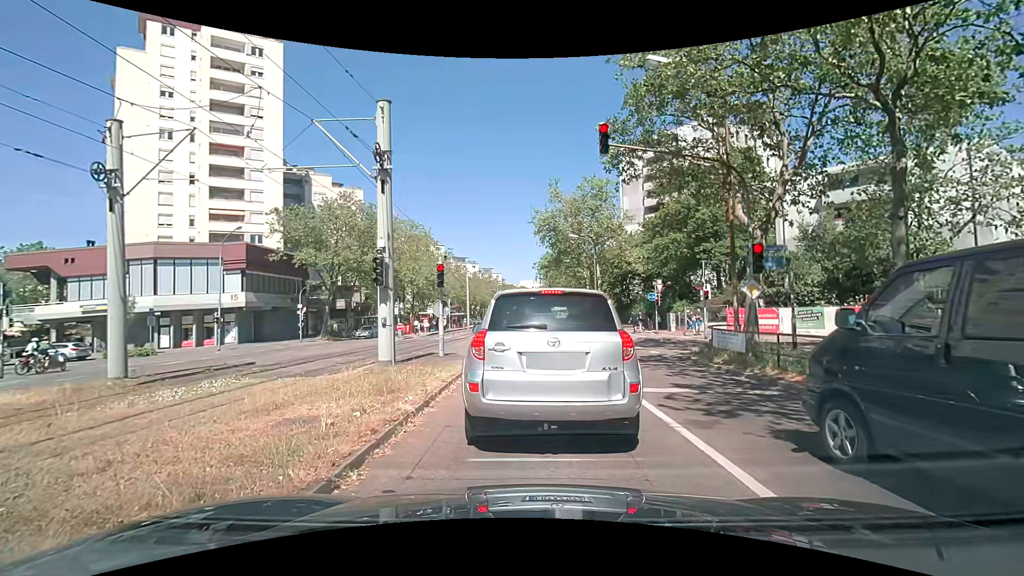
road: tertiary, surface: asphalt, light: Day
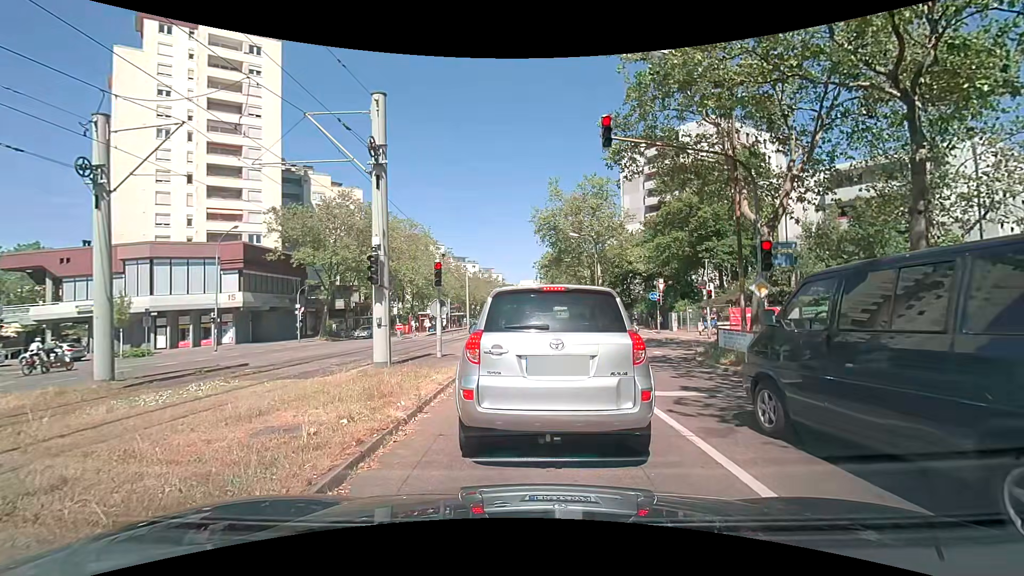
(0.0, +0.5) m; 0°
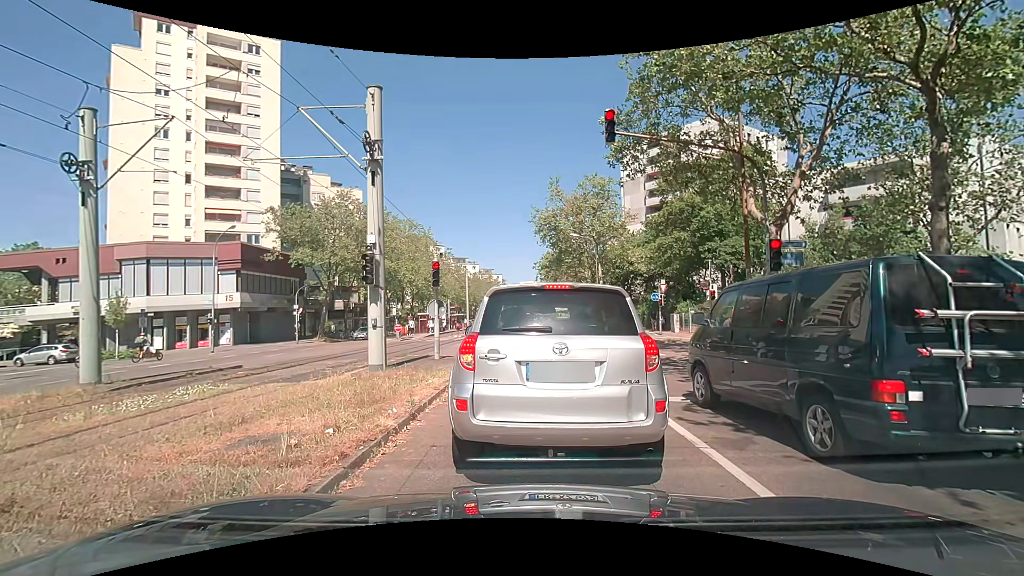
(0.0, +0.5) m; 0°
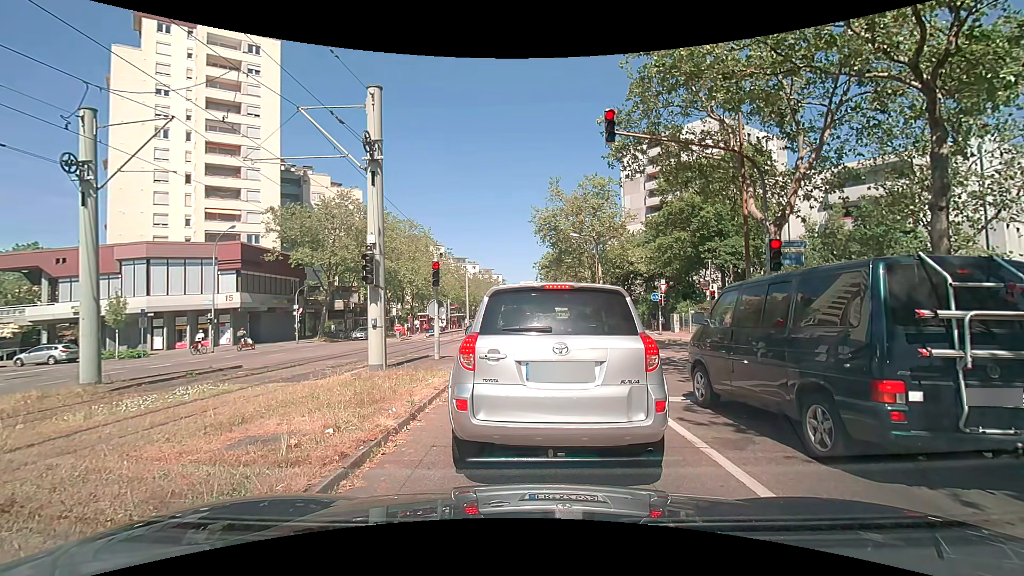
(0.0, 0.0) m; 0°
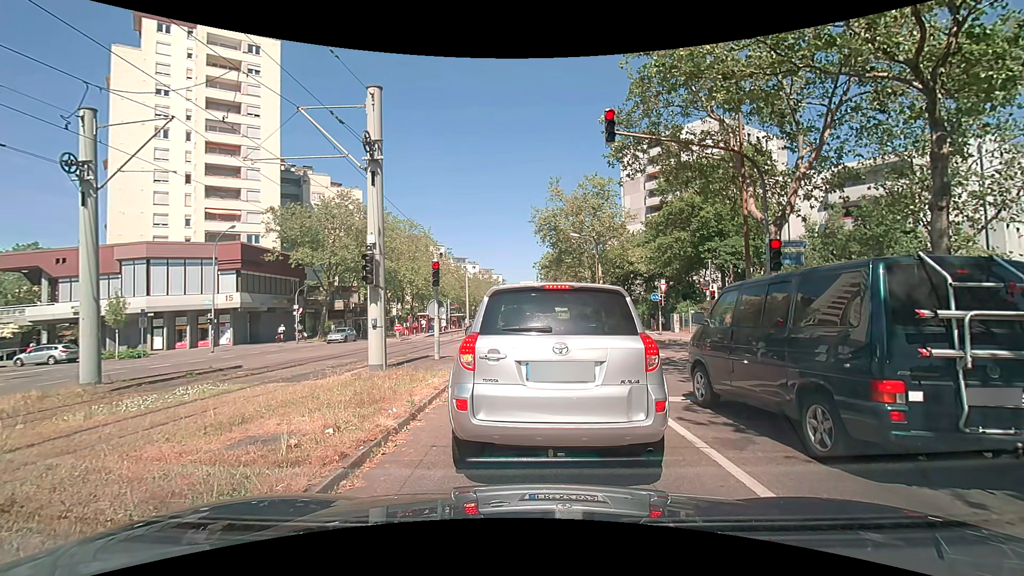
(0.0, 0.0) m; 0°
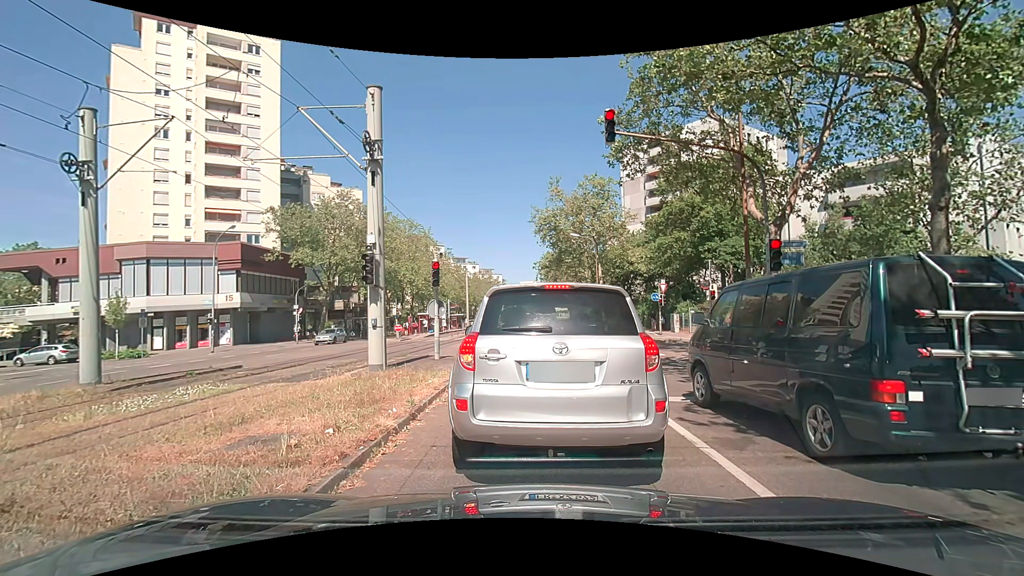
(0.0, 0.0) m; 0°
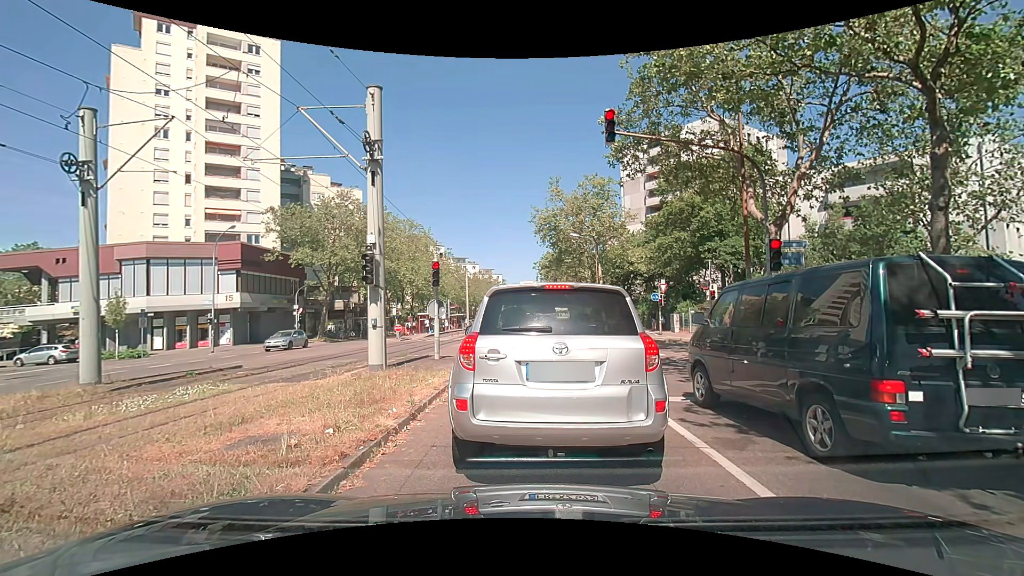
(0.0, 0.0) m; 0°
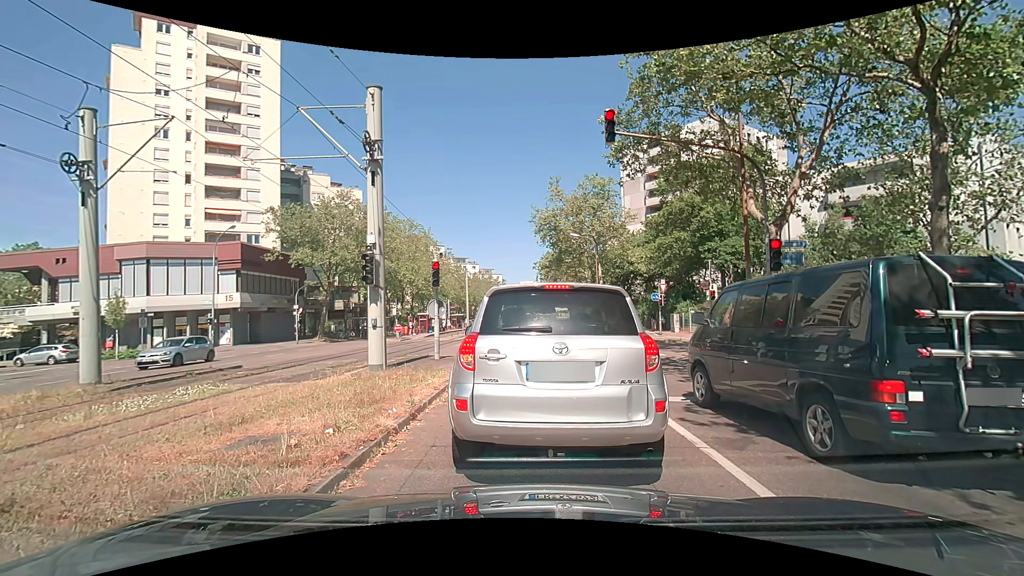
(0.0, 0.0) m; 0°
